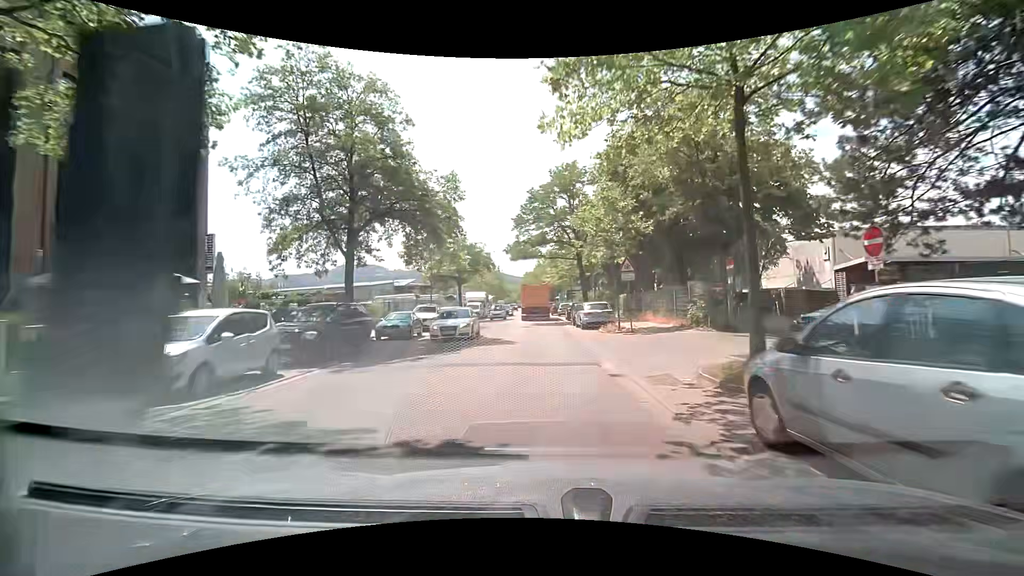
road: unclassified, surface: asphalt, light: Day
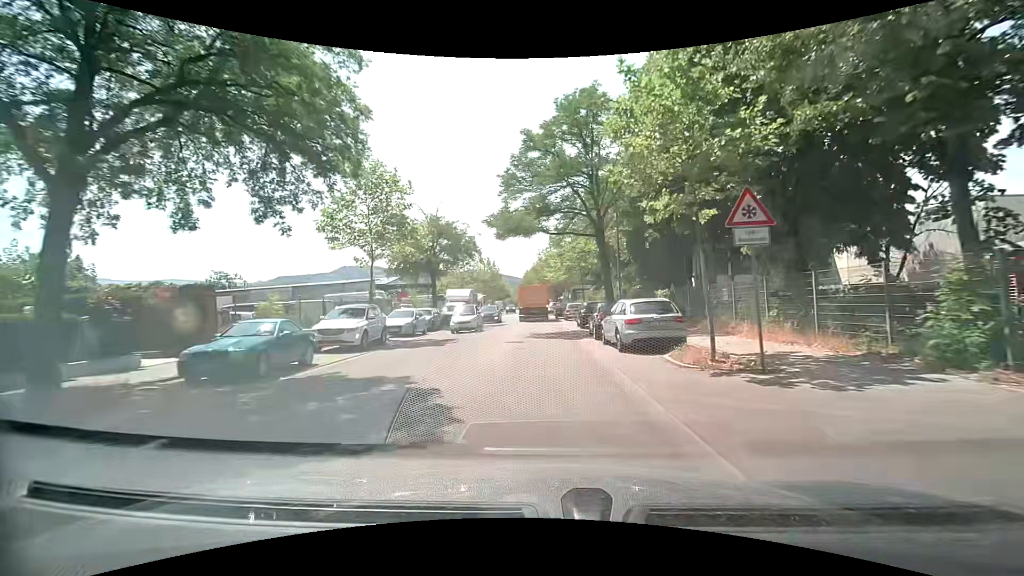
(-0.1, +12.8) m; 0°
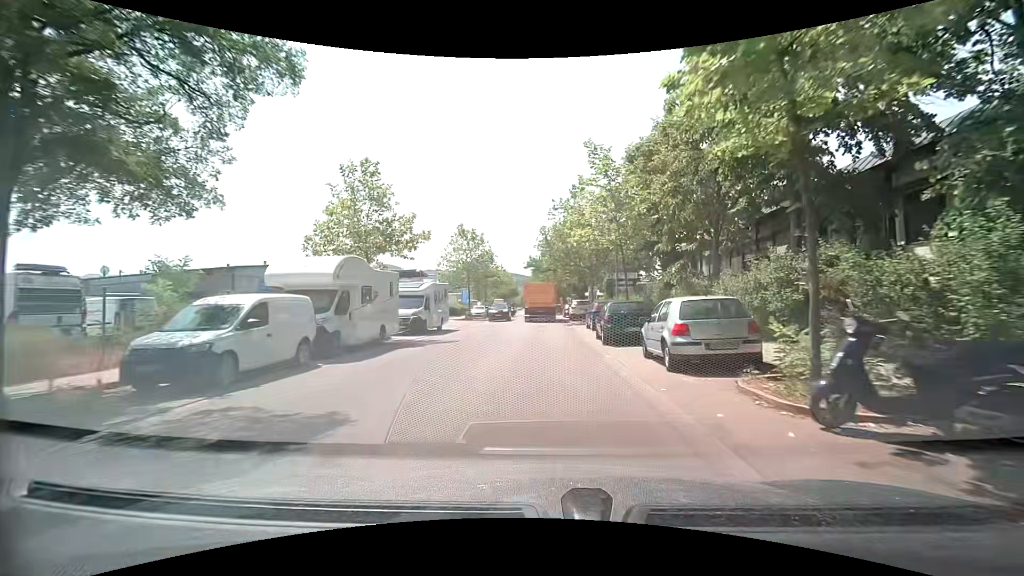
(-1.0, +31.1) m; -2°
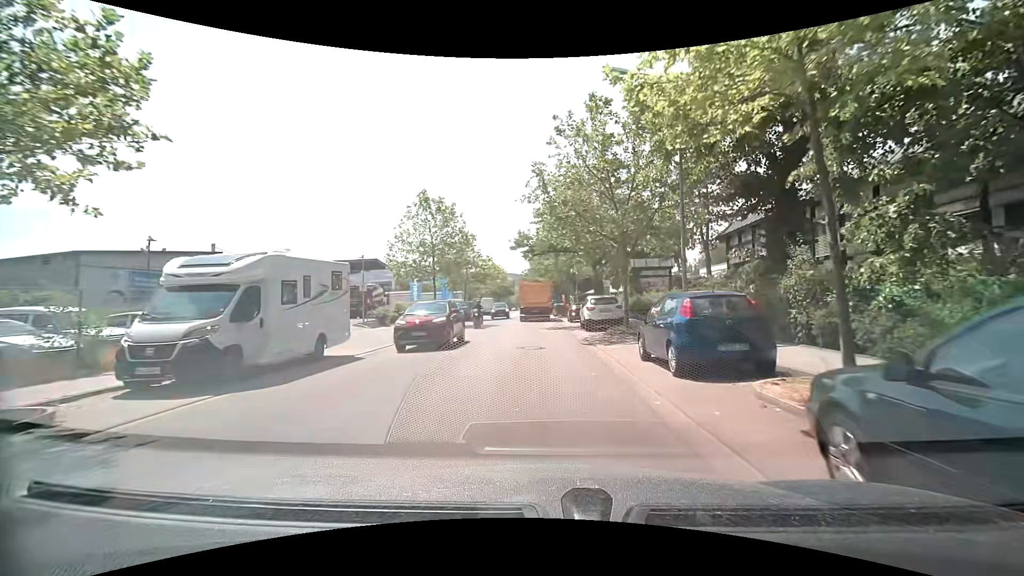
(-0.1, +15.4) m; -1°
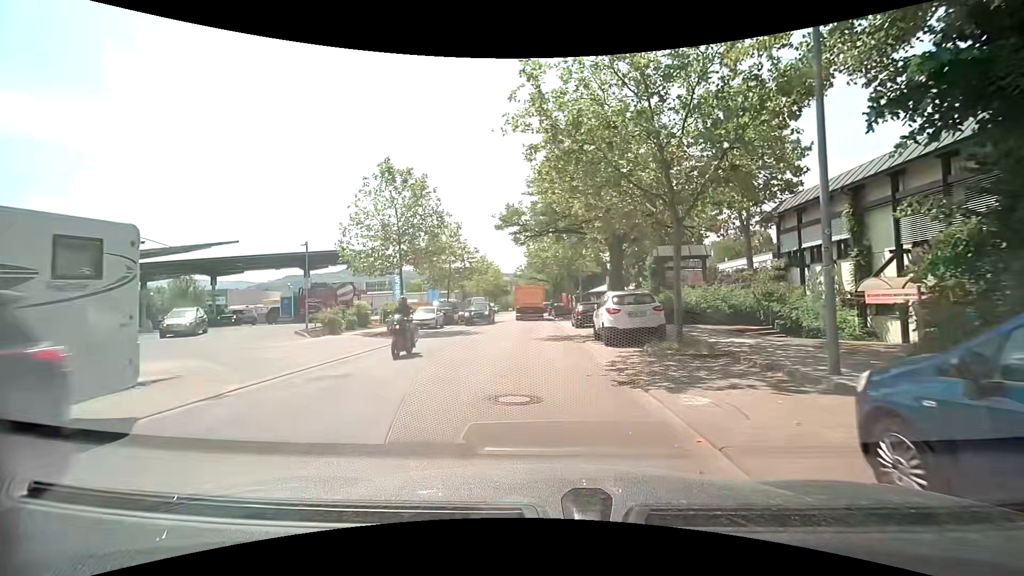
(+0.1, +8.0) m; +1°
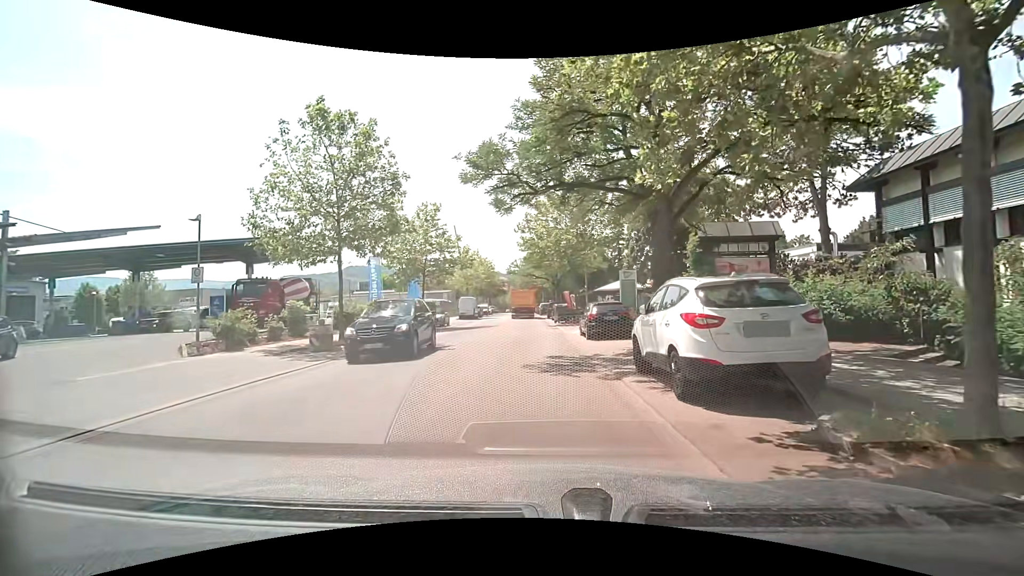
(+0.1, +8.3) m; 0°
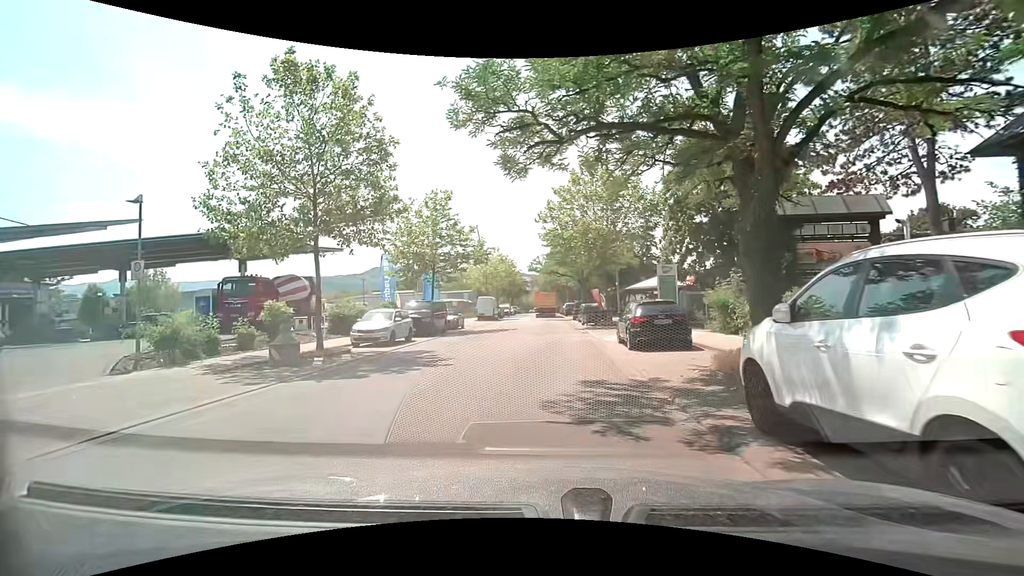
(0.0, +4.3) m; -4°
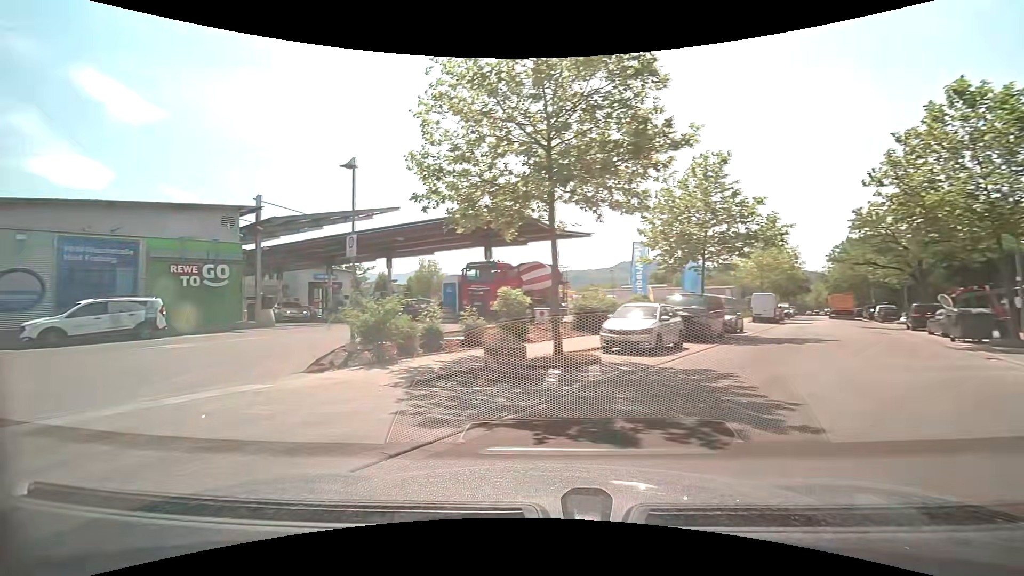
(-1.3, +5.8) m; -28°
